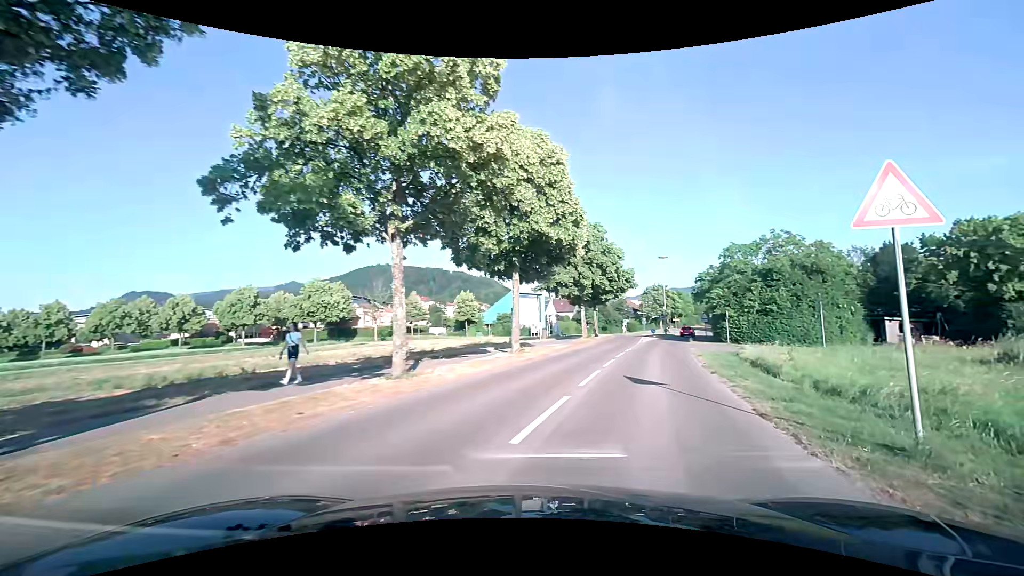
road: residential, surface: asphalt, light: Day
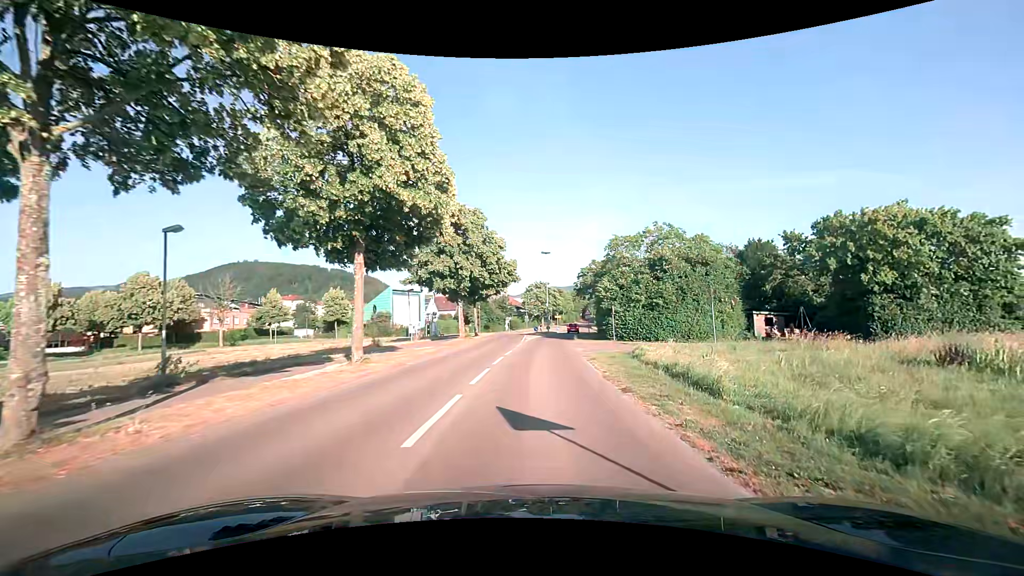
(+0.7, +5.8) m; +11°
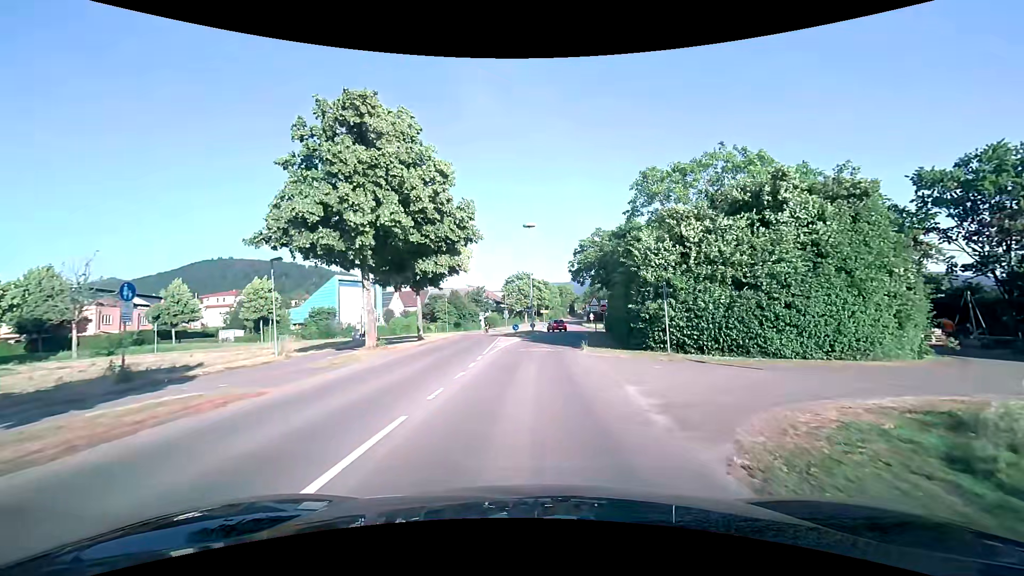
(+0.7, +19.6) m; +1°
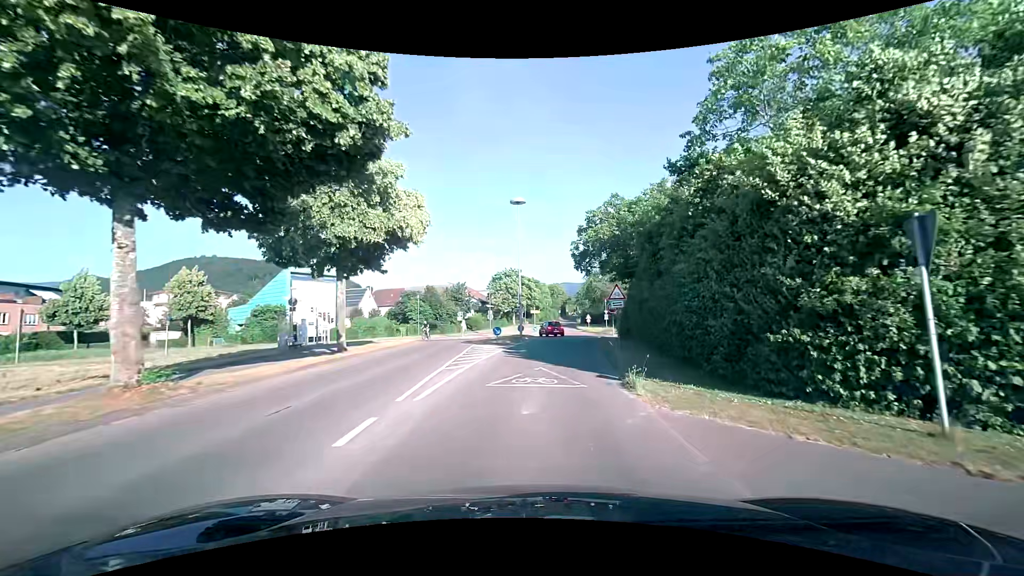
(+0.2, +12.7) m; +2°
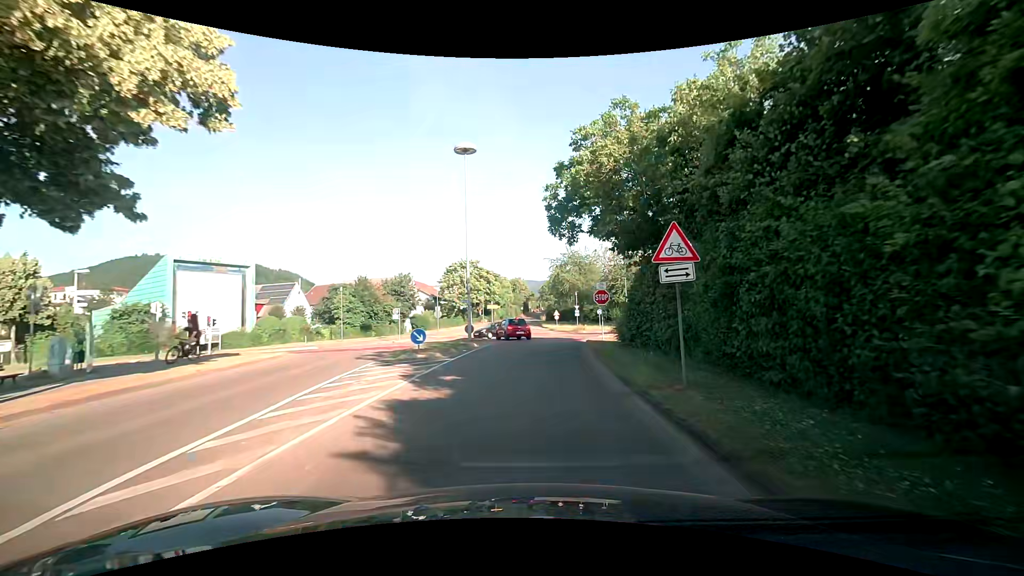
(+0.5, +13.8) m; +4°
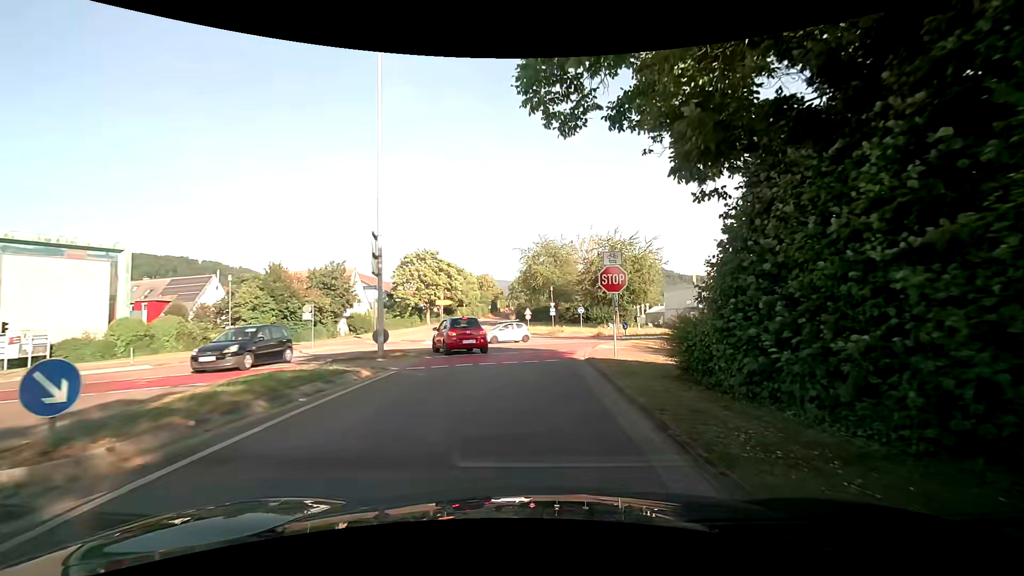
(+0.5, +13.0) m; +4°
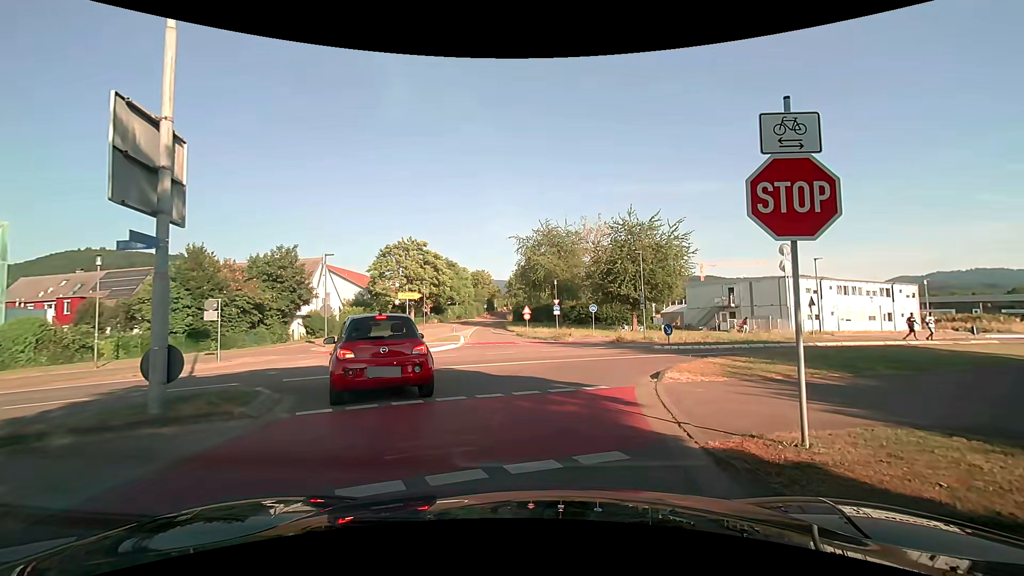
(0.0, +10.4) m; -2°
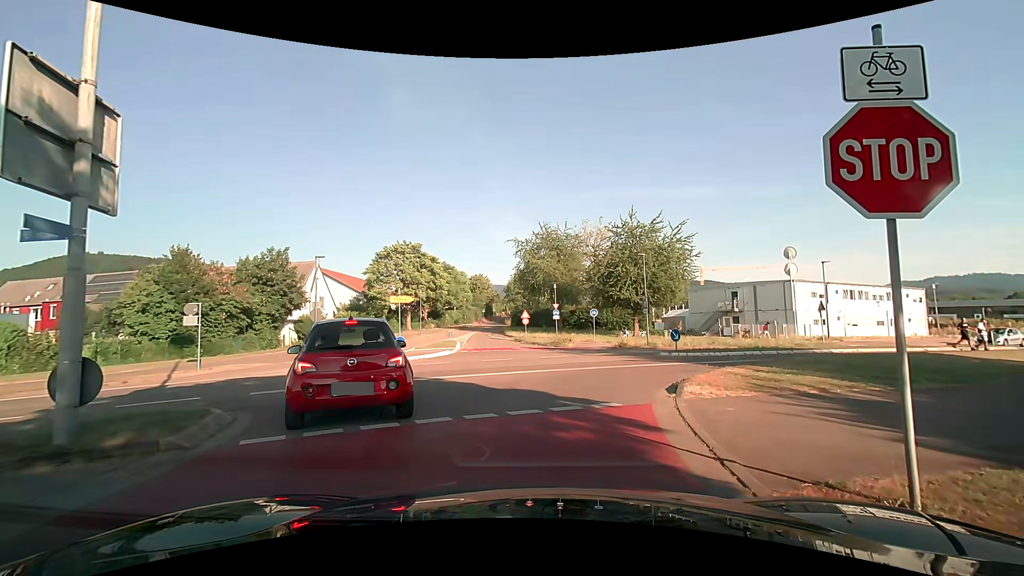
(0.0, +1.4) m; 0°
(+1, +10) (+6, +19) (+14, +24) (+23, +28) (+32, +32) (+41, +36) (+50, +40) (+60, +44) (+69, +48) (+78, +52) m
